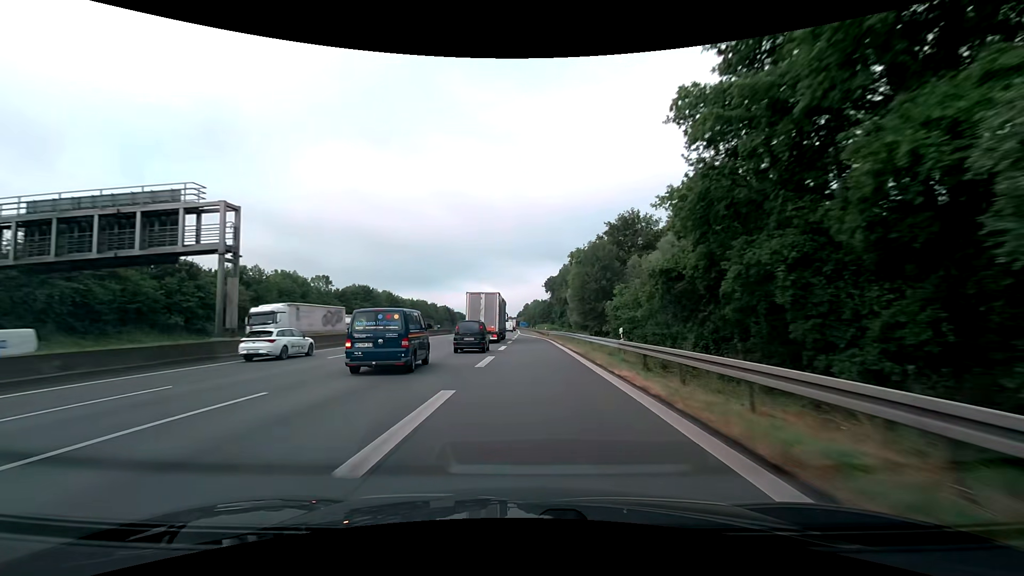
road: motorway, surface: asphalt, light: Day
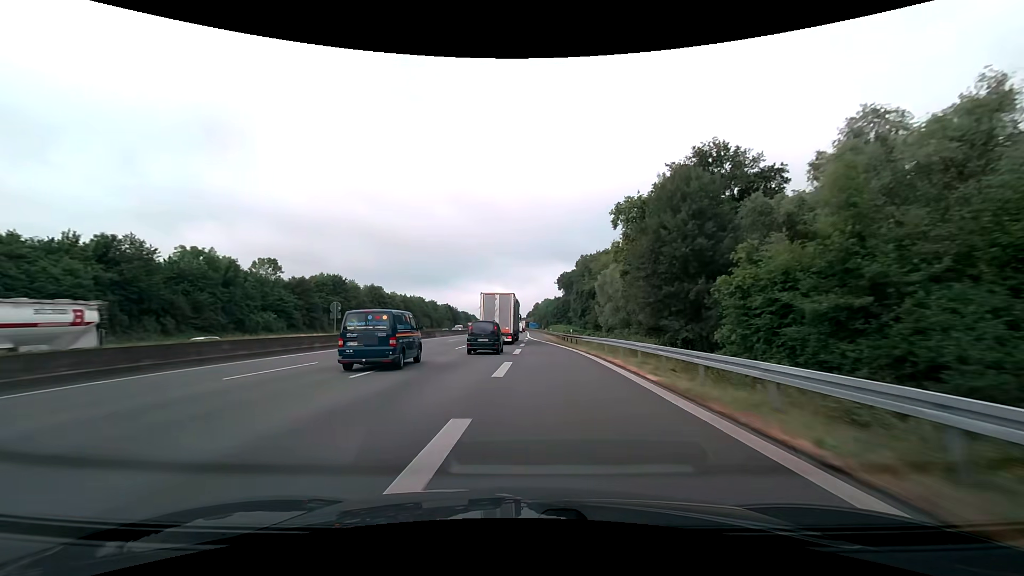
(-0.1, +27.3) m; -1°
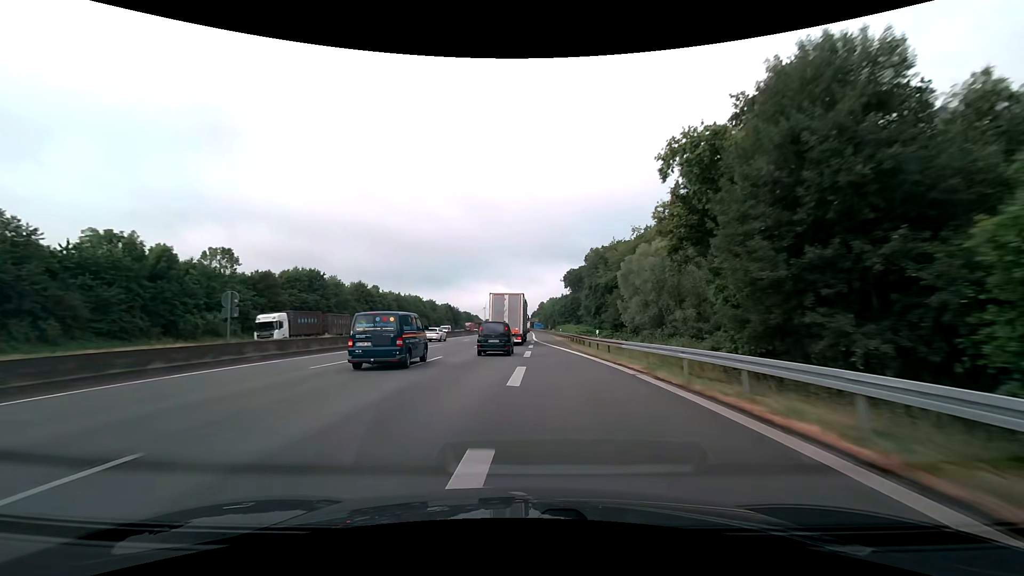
(0.0, +13.9) m; 0°
(0, +10) (0, +20) (0, +30) (0, +40) (0, +50) (0, +60) (-1, +70) (-1, +80) (-1, +90) (-1, +100) m
